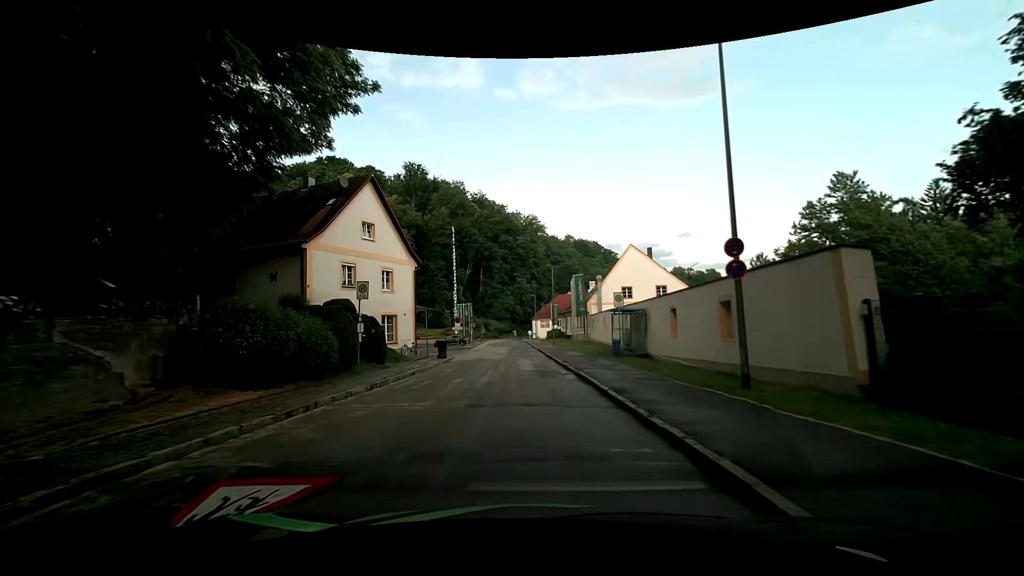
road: residential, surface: asphalt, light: Day
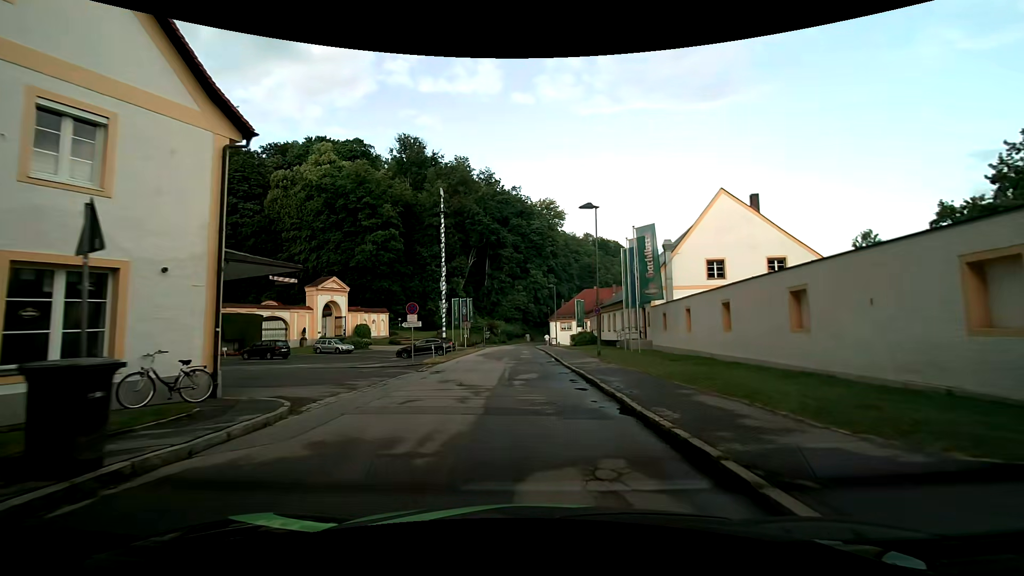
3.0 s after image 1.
(-1.2, +24.3) m; -4°
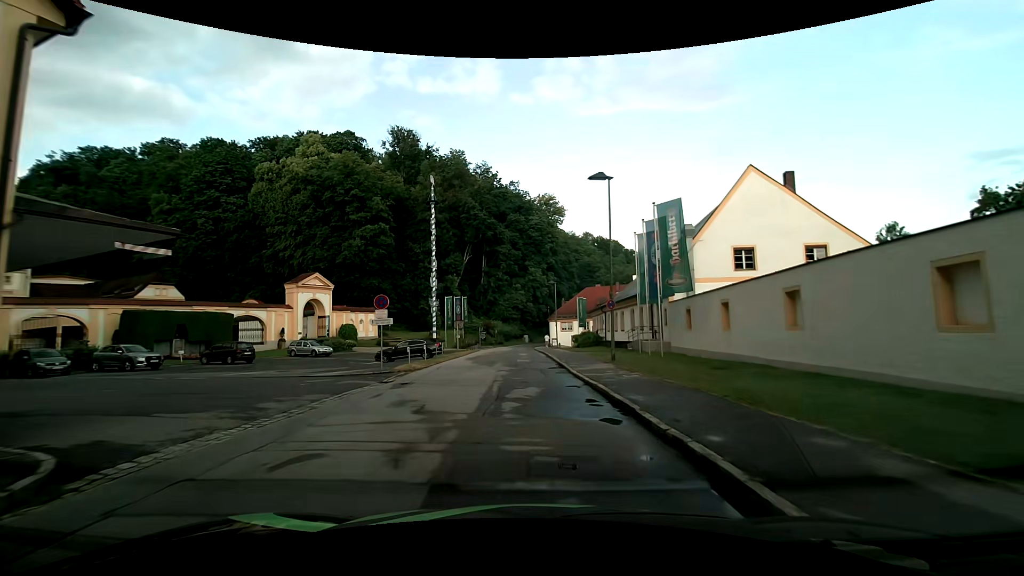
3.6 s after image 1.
(0.0, +5.1) m; +1°
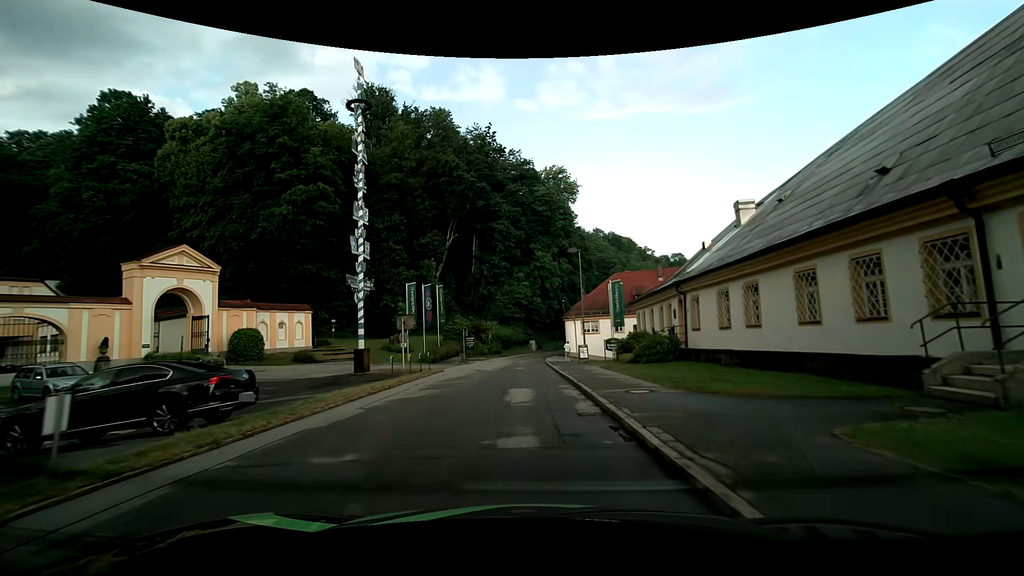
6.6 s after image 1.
(-0.2, +25.0) m; -2°
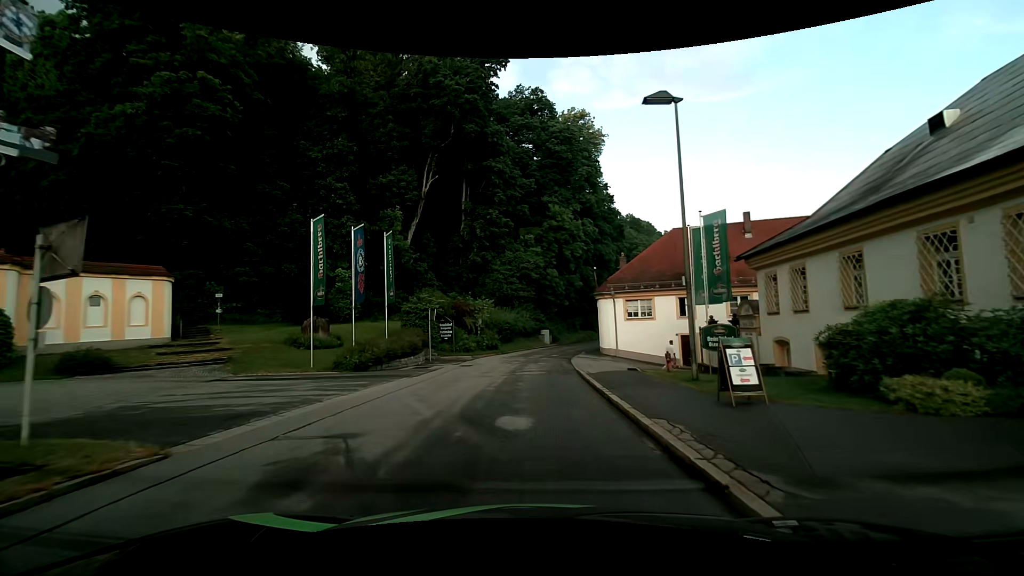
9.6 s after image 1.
(+0.1, +21.8) m; -1°
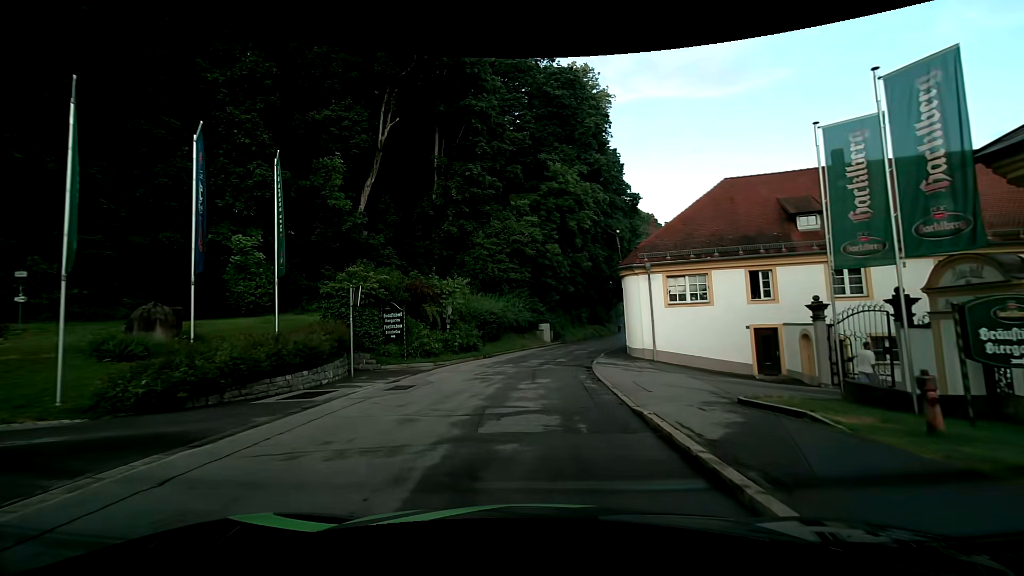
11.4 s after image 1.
(+0.3, +12.5) m; 0°
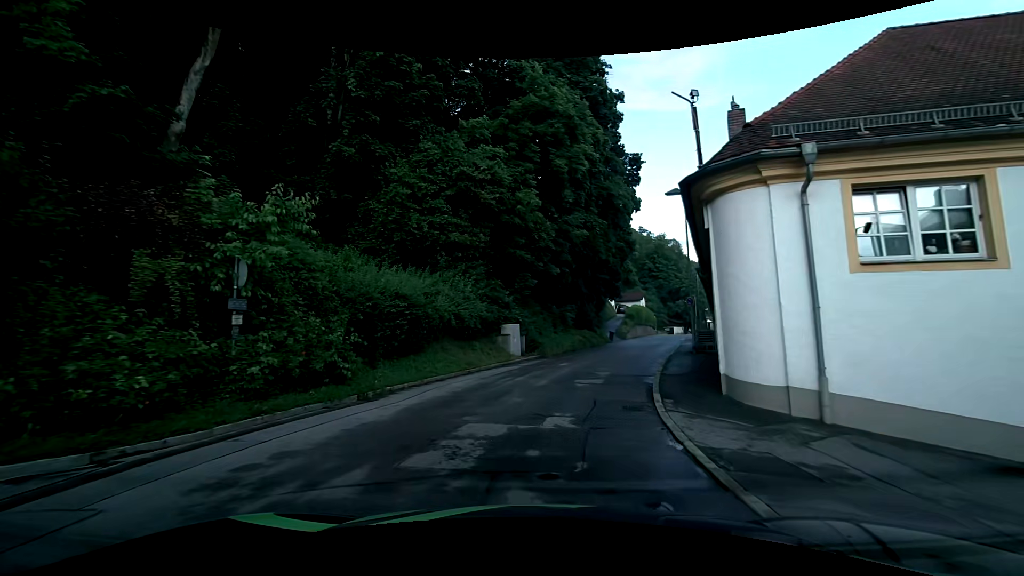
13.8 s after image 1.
(+0.6, +16.6) m; +5°
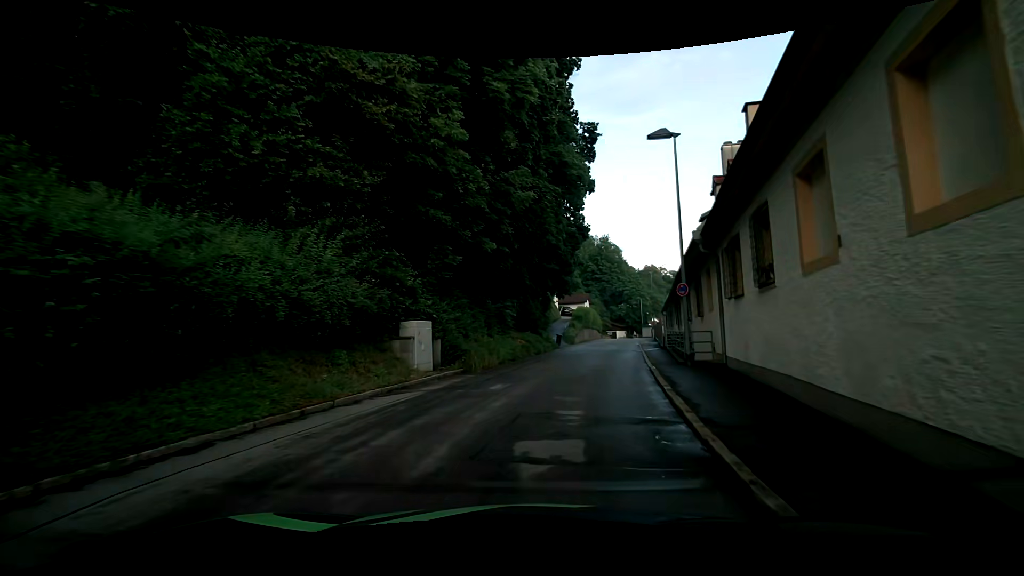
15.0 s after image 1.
(+0.4, +8.4) m; +8°
(+1, +10) (+2, +20) (+4, +30) (+6, +40) (+7, +49) (+9, +59) (+11, +69) (+12, +79) (+14, +89) (+15, +99) m
